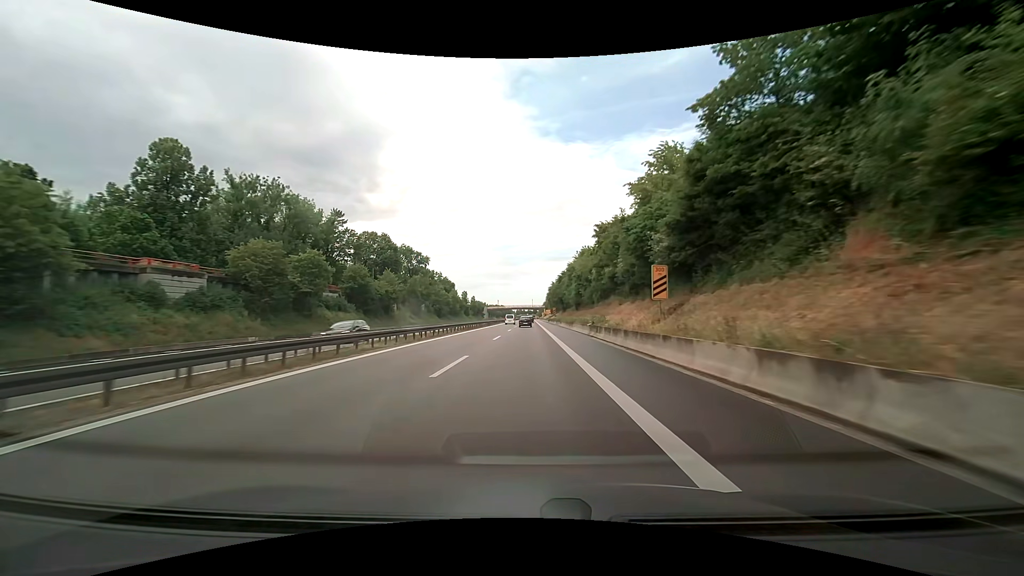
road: trunk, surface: asphalt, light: Day
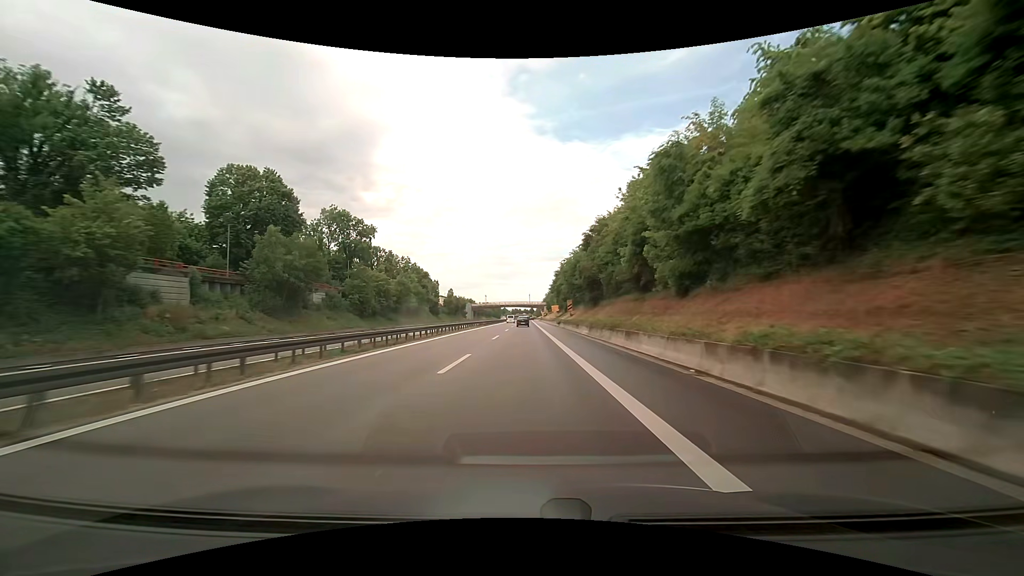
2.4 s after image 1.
(+0.3, +53.6) m; 0°
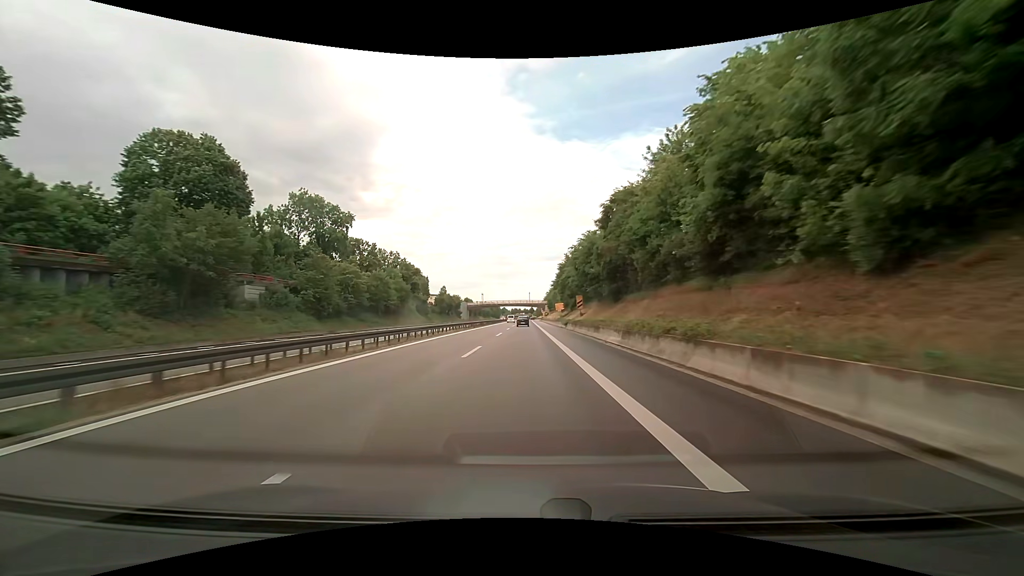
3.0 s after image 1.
(0.0, +13.4) m; 0°
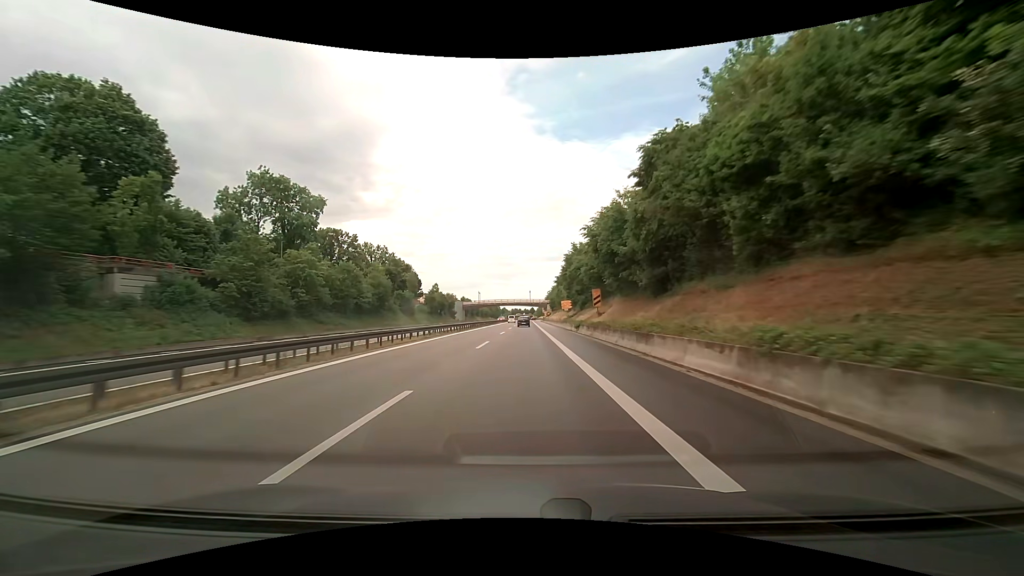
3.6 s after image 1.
(+0.1, +13.4) m; 0°
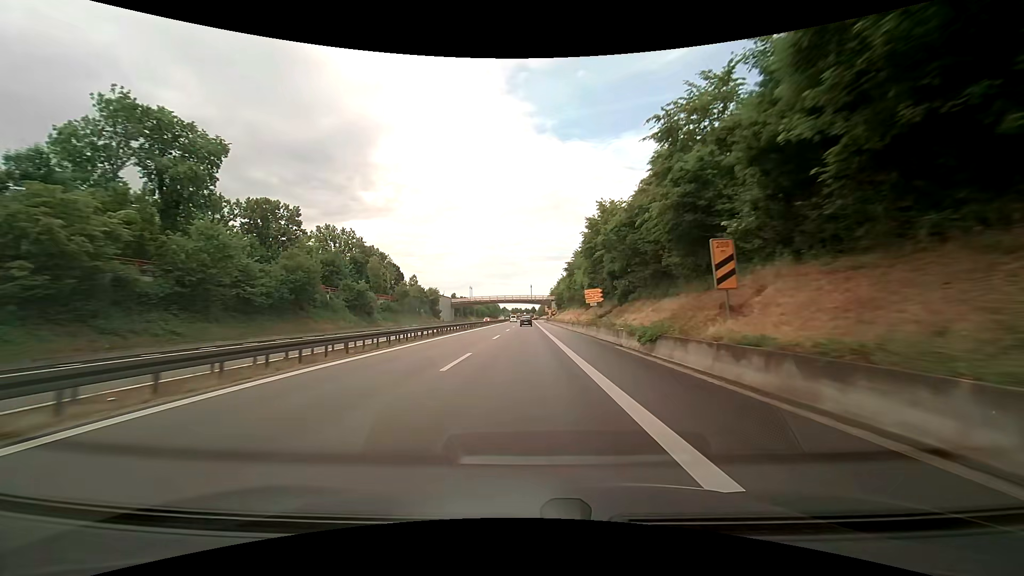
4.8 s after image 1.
(-0.1, +26.8) m; 0°
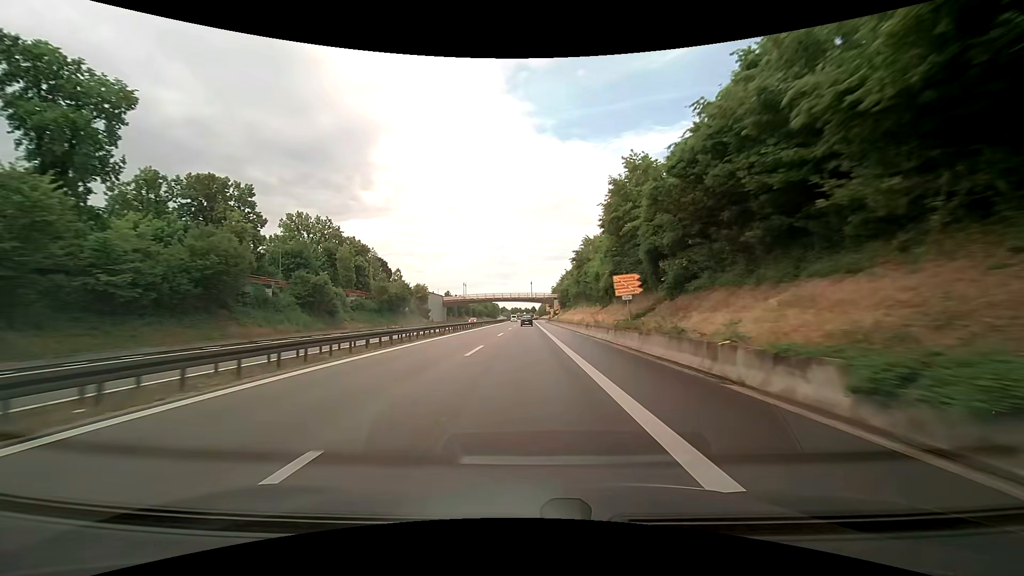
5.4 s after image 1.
(0.0, +13.3) m; -1°
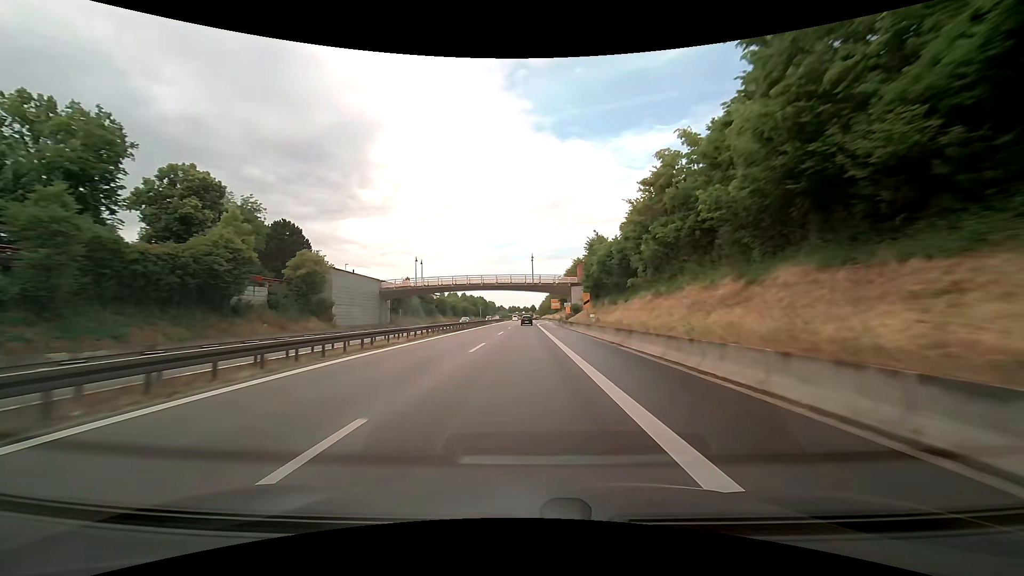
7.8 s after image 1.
(+0.3, +52.8) m; 0°
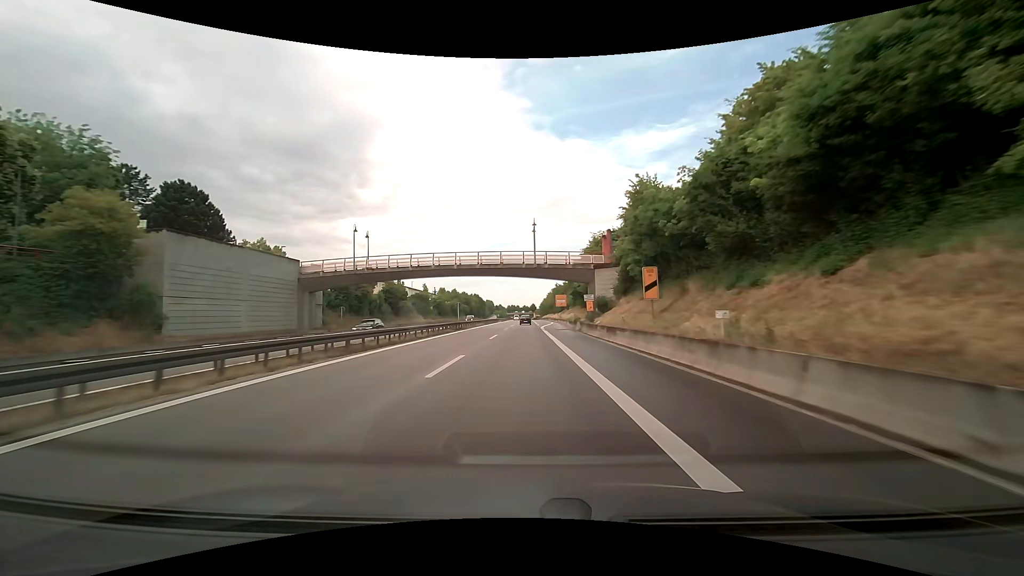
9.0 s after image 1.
(-0.1, +25.8) m; 0°
(0, +10) (0, +20) (0, +30) (0, +40) (0, +50) (0, +60) (0, +70) (+1, +80) (+1, +90) (+2, +100) m
